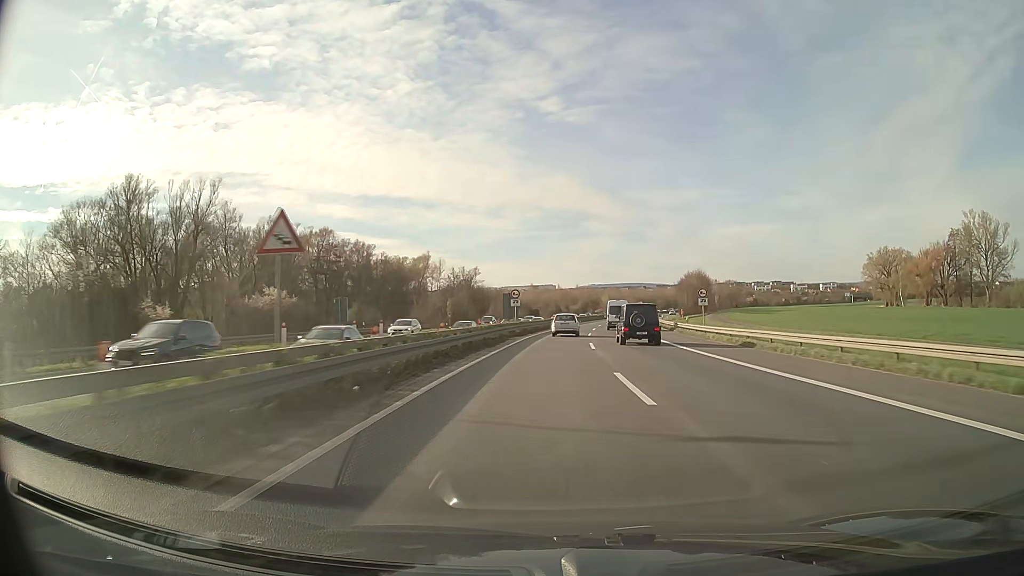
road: motorway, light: Day
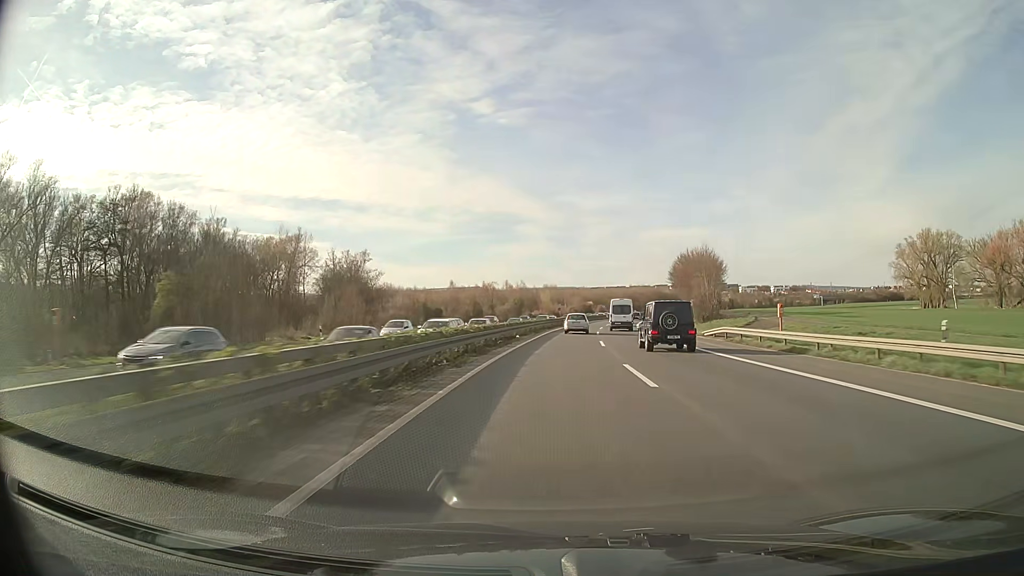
(+3.4, +69.7) m; +6°
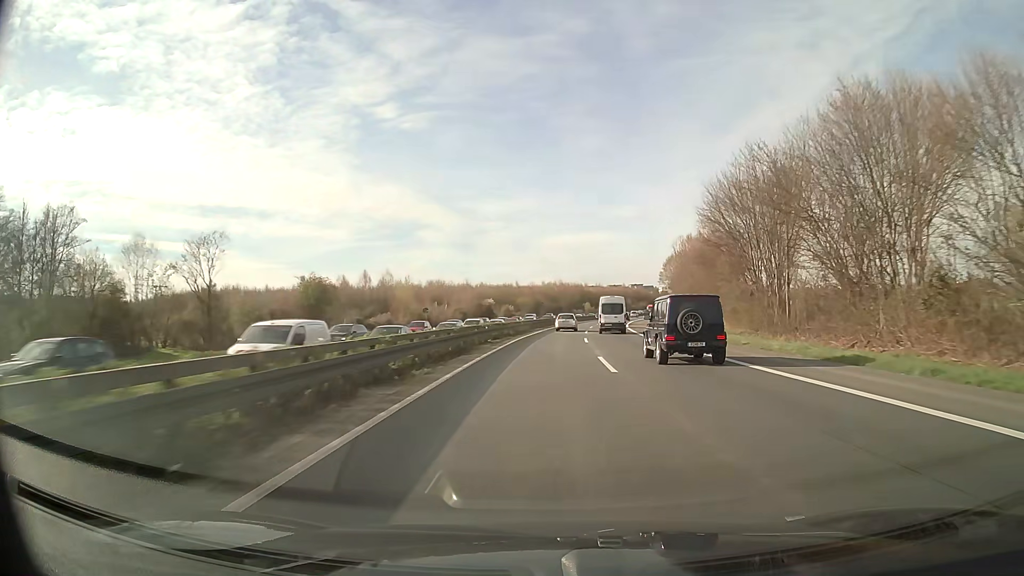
(+6.7, +86.6) m; +8°
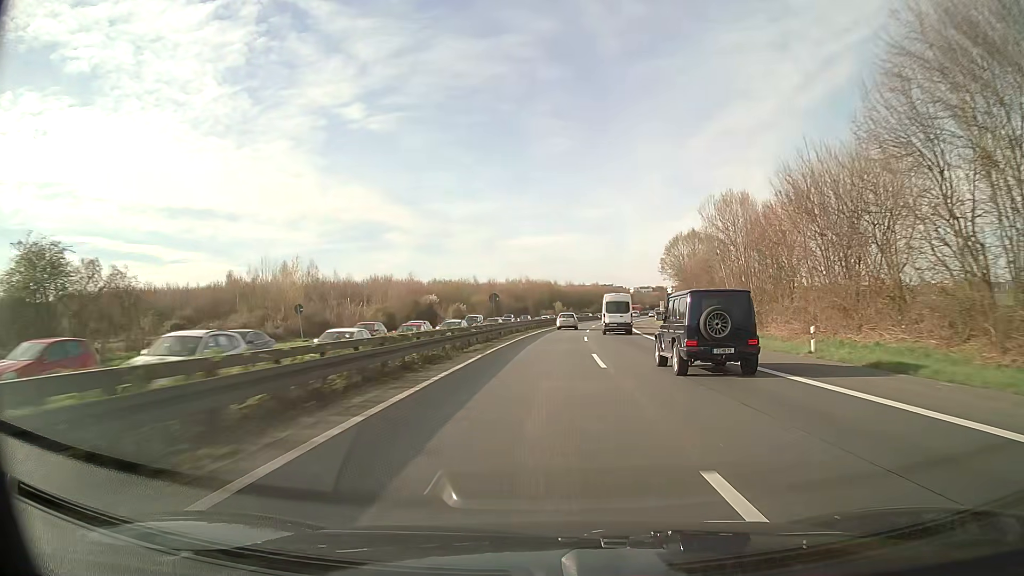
(+0.9, +34.8) m; +3°
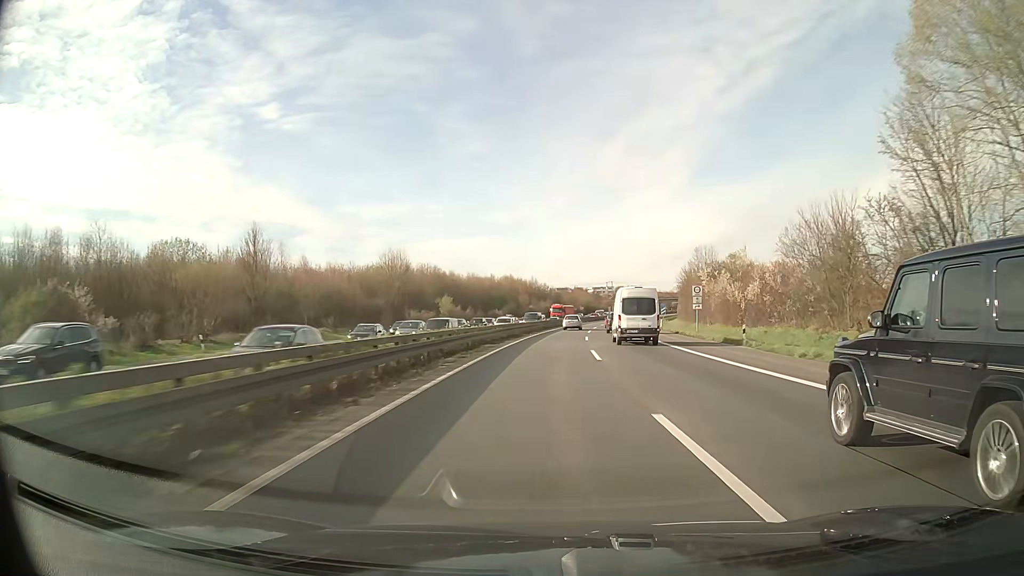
(+5.4, +86.7) m; +8°
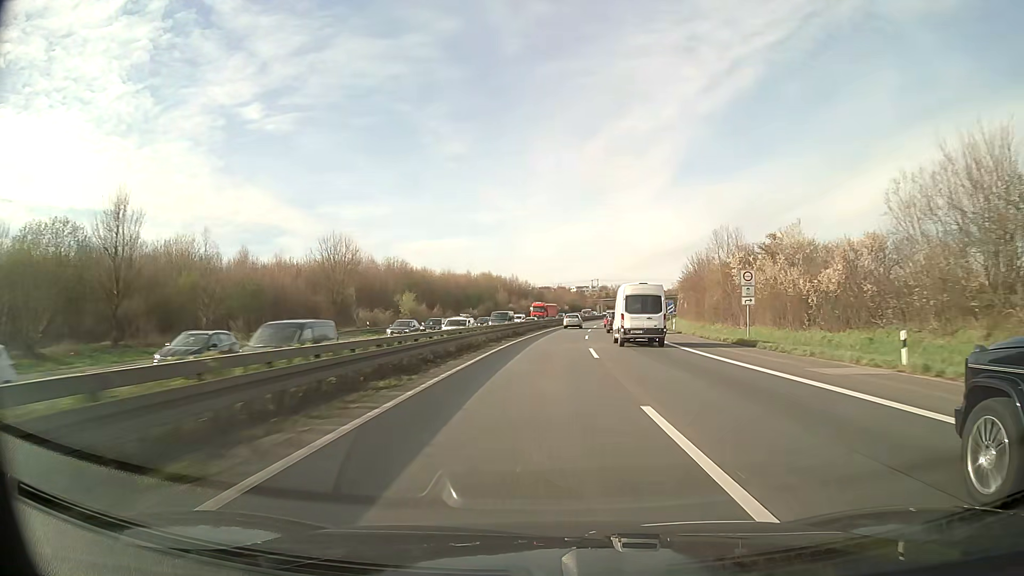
(+0.3, +17.4) m; +2°
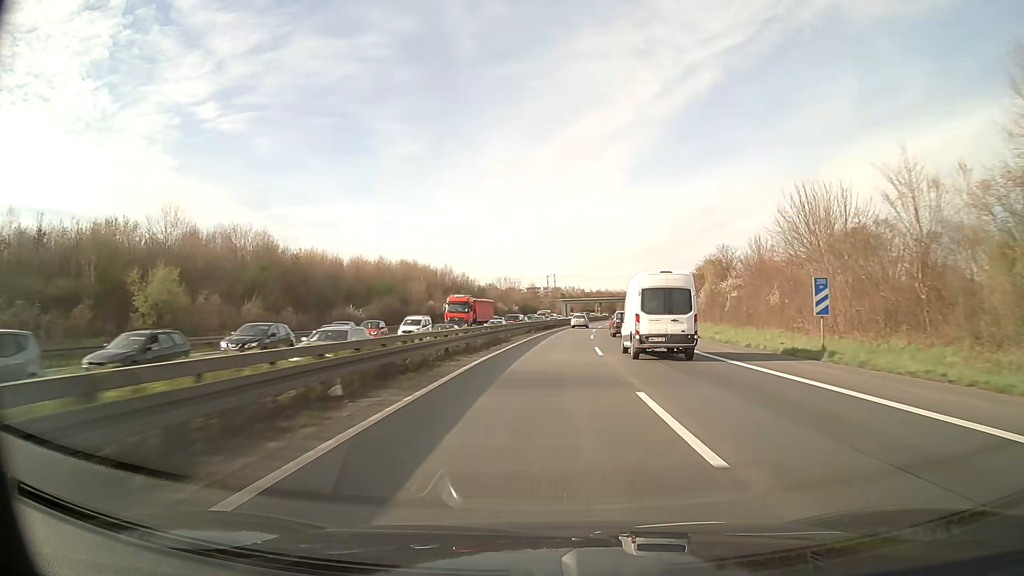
(+2.0, +52.2) m; +4°
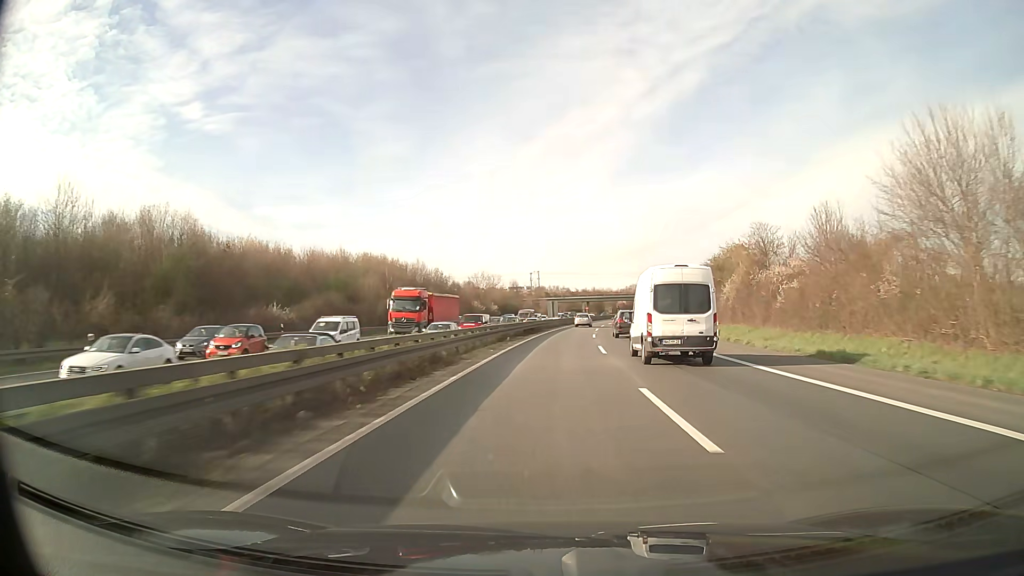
(+0.2, +17.4) m; +1°
(0, +10) (0, +20) (+1, +30) (+1, +40) (+2, +50) (+3, +60) (+4, +70) (+5, +80) (+7, +90) (+8, +100) m
